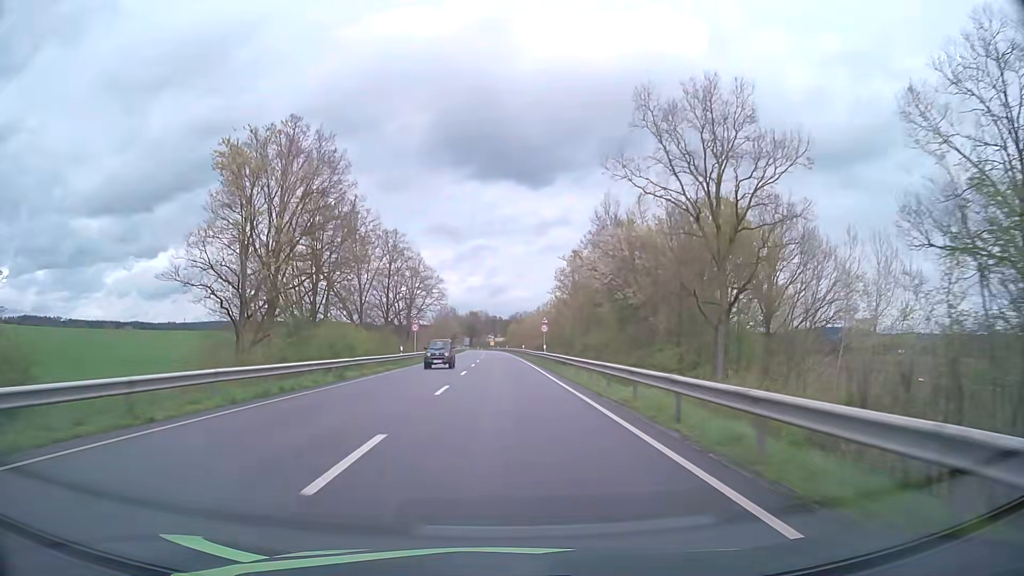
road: secondary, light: Day
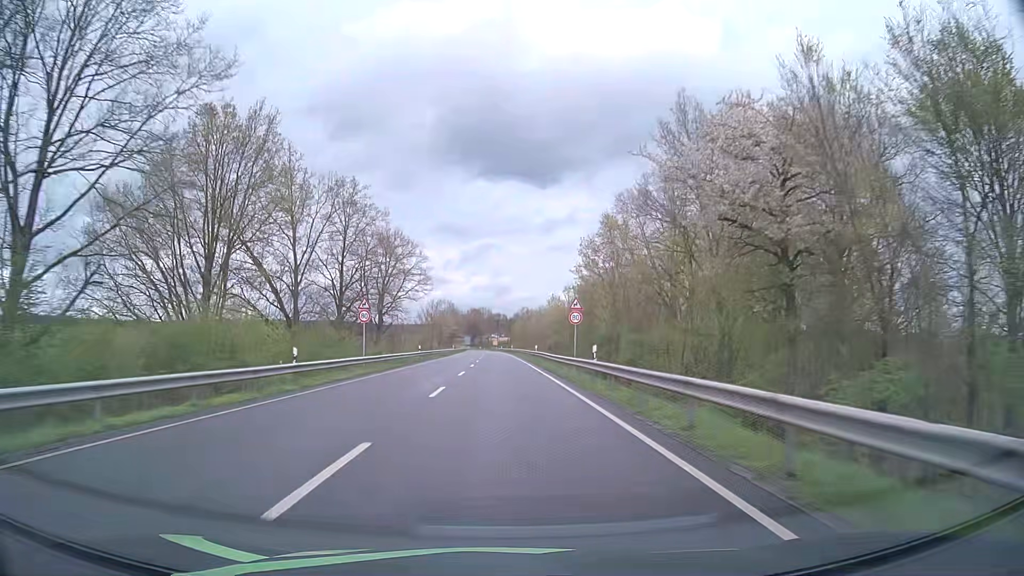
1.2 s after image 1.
(-0.1, +25.1) m; 0°
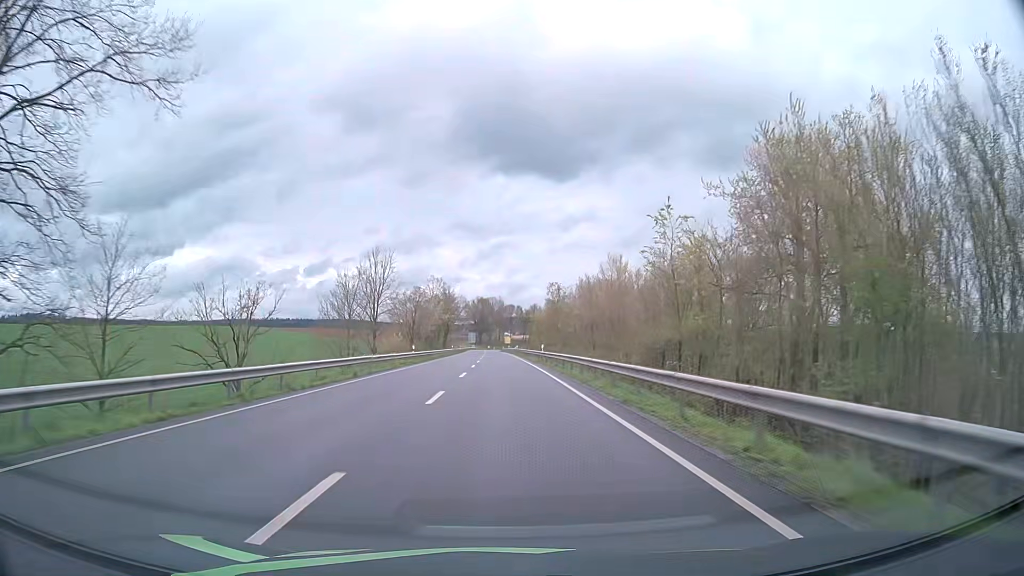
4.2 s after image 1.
(-0.6, +62.8) m; -1°
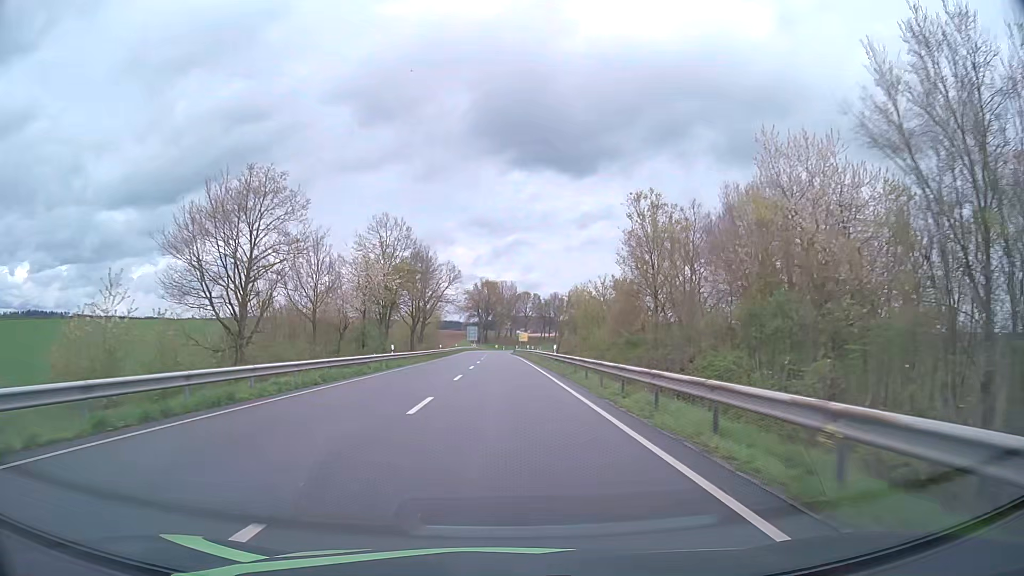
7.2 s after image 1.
(-0.6, +62.8) m; -1°
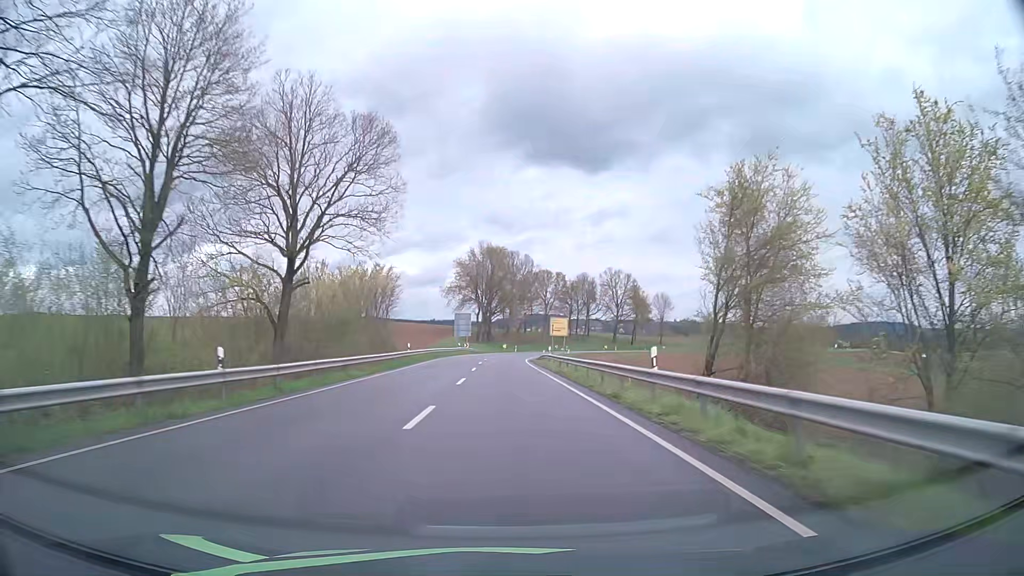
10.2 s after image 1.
(-0.5, +62.8) m; -1°
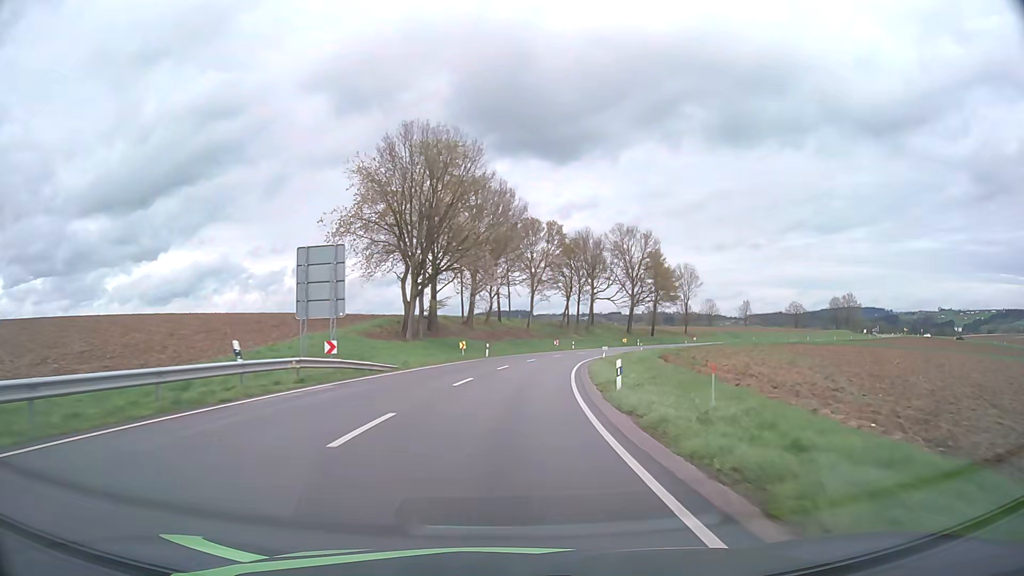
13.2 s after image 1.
(+0.4, +62.8) m; +3°
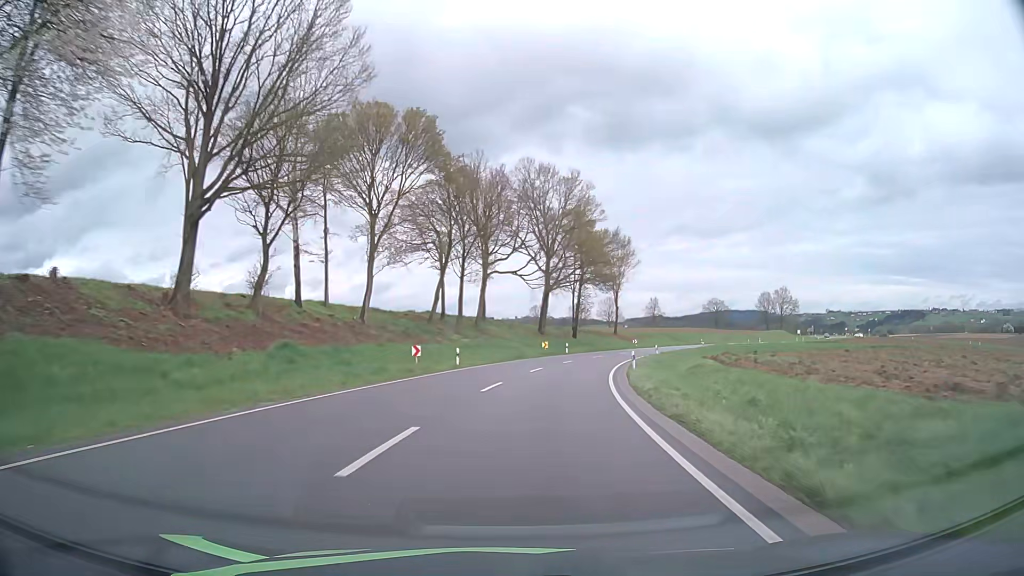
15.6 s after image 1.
(+4.1, +49.8) m; +10°
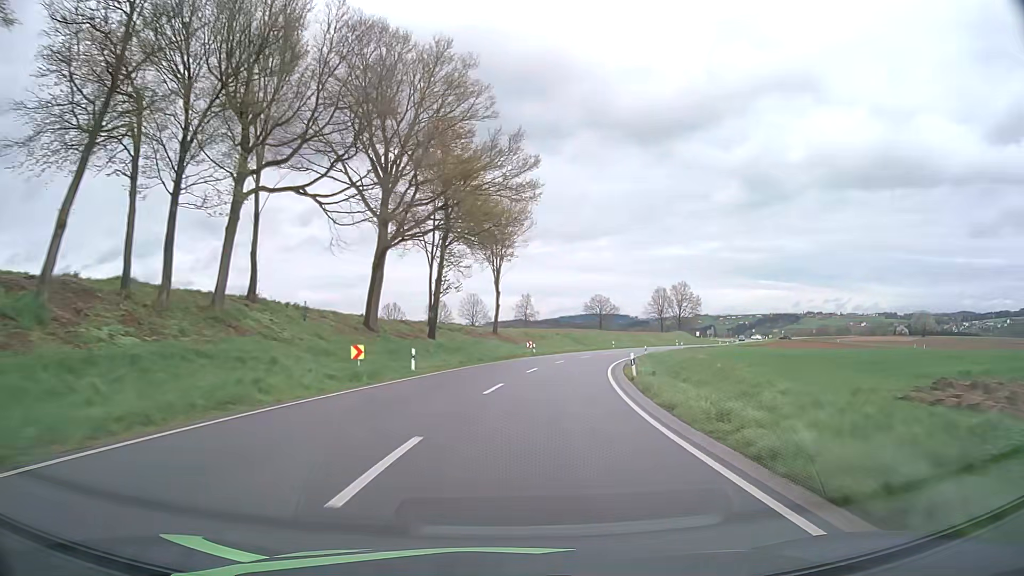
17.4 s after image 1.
(+3.8, +37.2) m; +12°
(0, +10) (+1, +20) (+3, +30) (+4, +40) (+7, +49) (+10, +59) (+13, +68) (+17, +78) (+21, +87) (+25, +96) m
